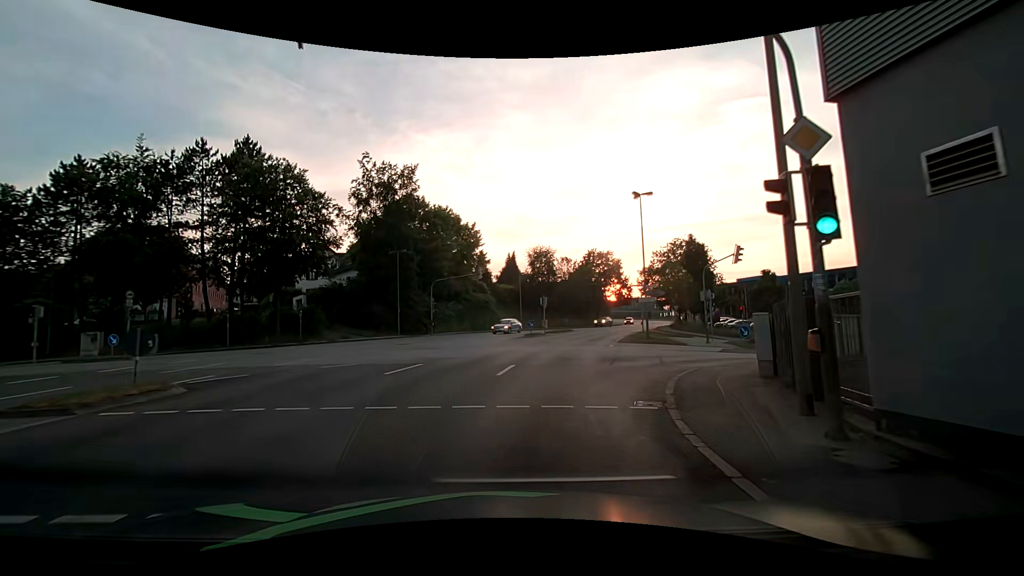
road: tertiary_link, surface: asphalt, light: Day
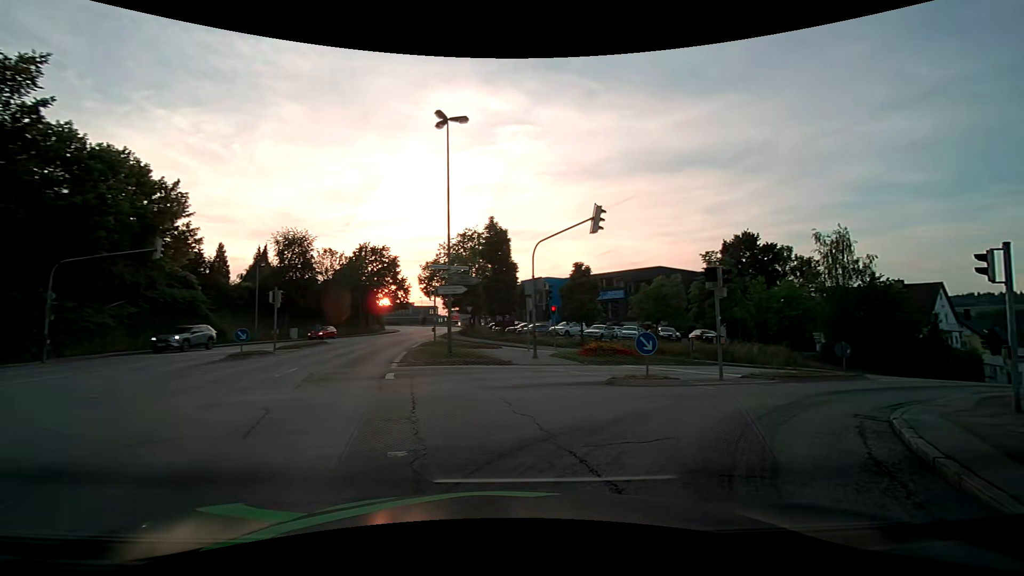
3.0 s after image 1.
(+1.3, +14.5) m; +23°
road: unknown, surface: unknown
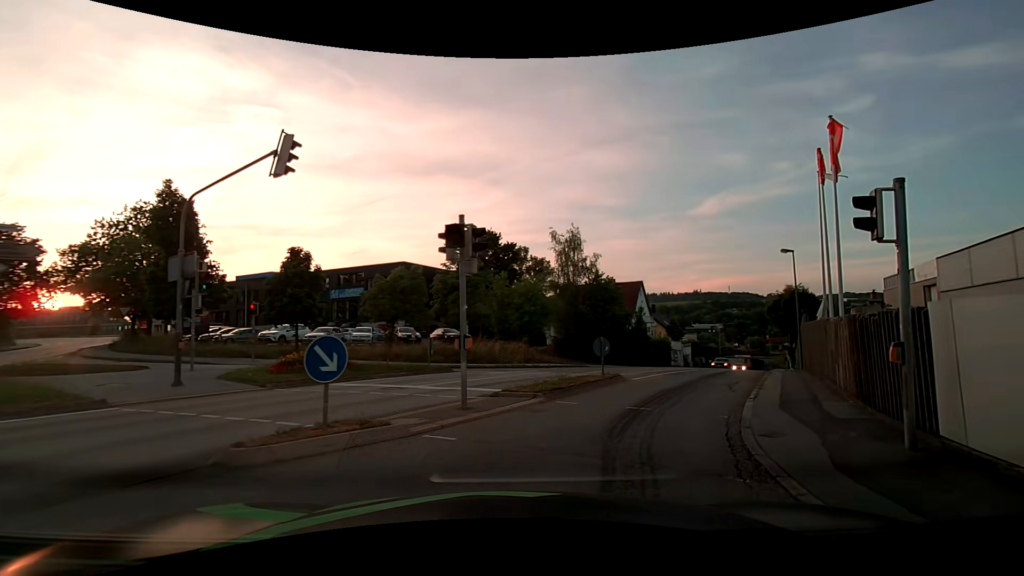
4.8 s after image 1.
(+1.8, +6.5) m; +29°
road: tertiary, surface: asphalt
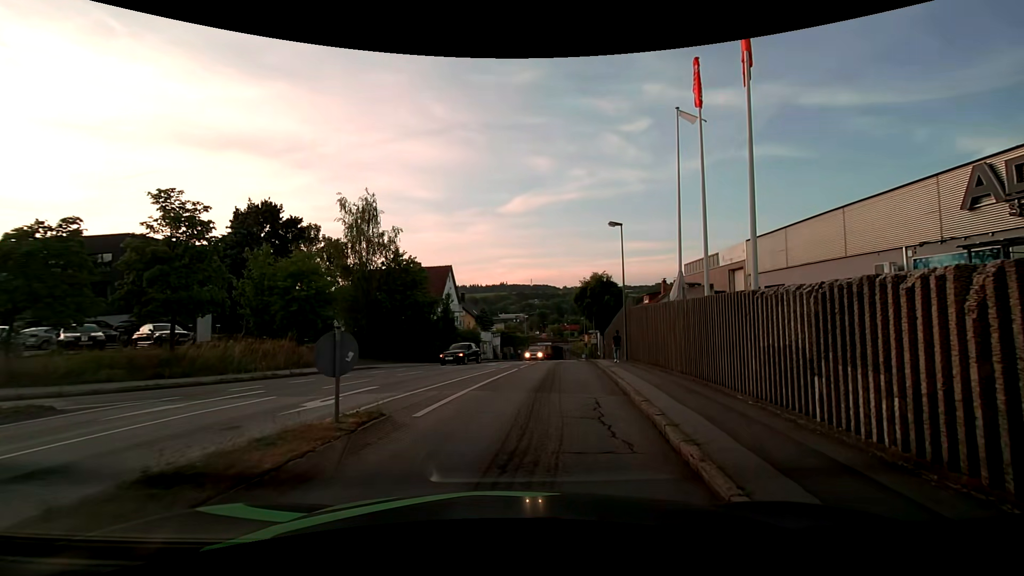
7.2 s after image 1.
(+2.0, +8.9) m; +22°
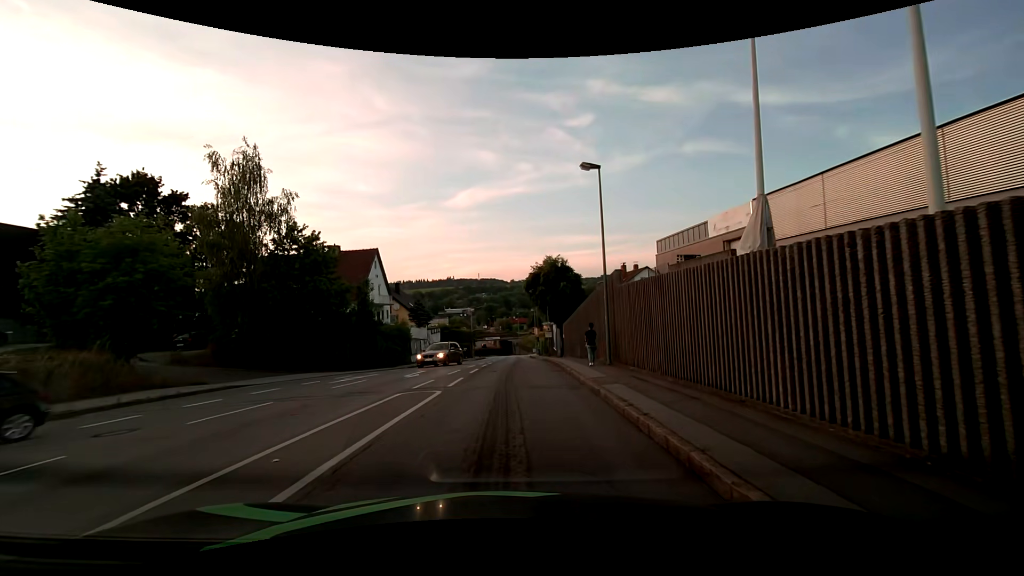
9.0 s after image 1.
(+0.6, +9.6) m; +6°
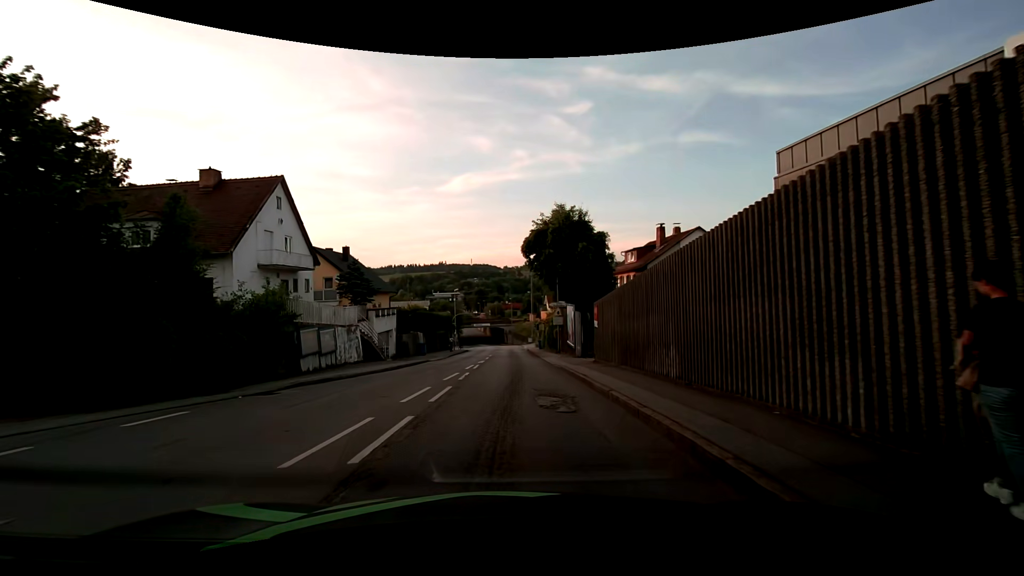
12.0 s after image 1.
(+0.2, +19.6) m; +1°
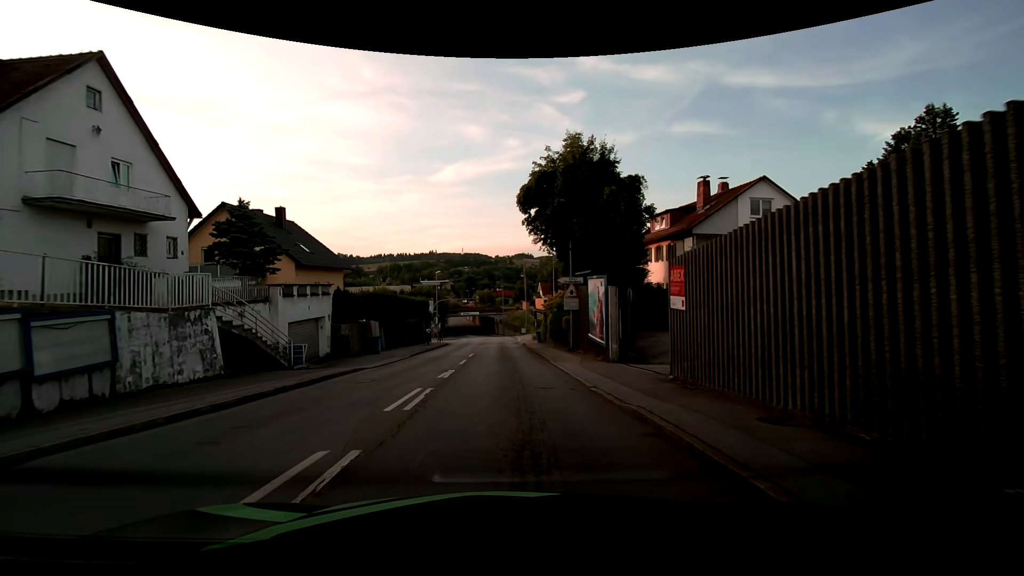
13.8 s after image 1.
(+0.1, +12.8) m; 0°
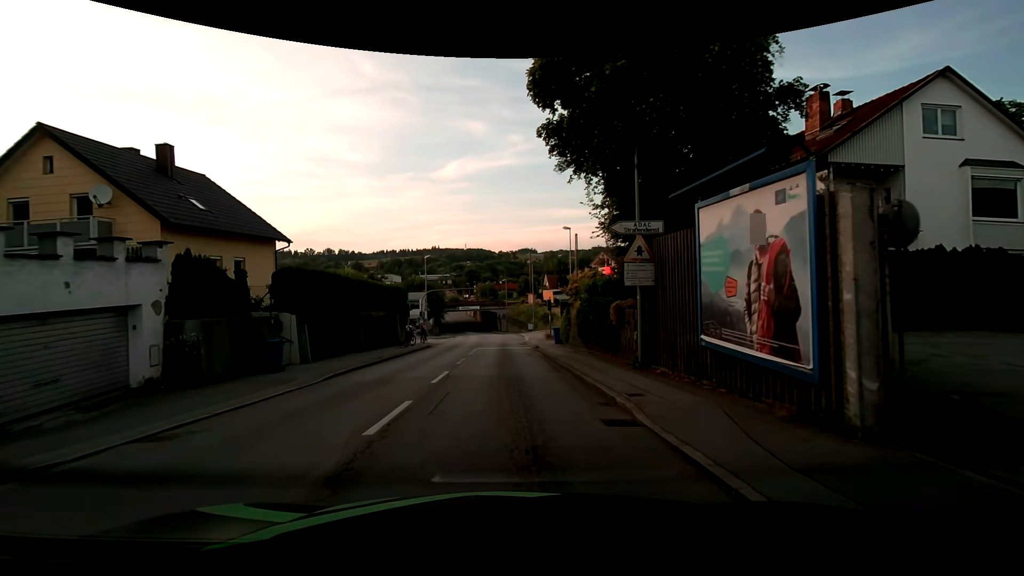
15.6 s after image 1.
(+0.2, +13.2) m; 0°
(0, +10) (0, +20) (0, +30) (-1, +40) (-1, +50) (-8, +55) (-18, +54) (-28, +53) (-38, +51) (-48, +50) m
